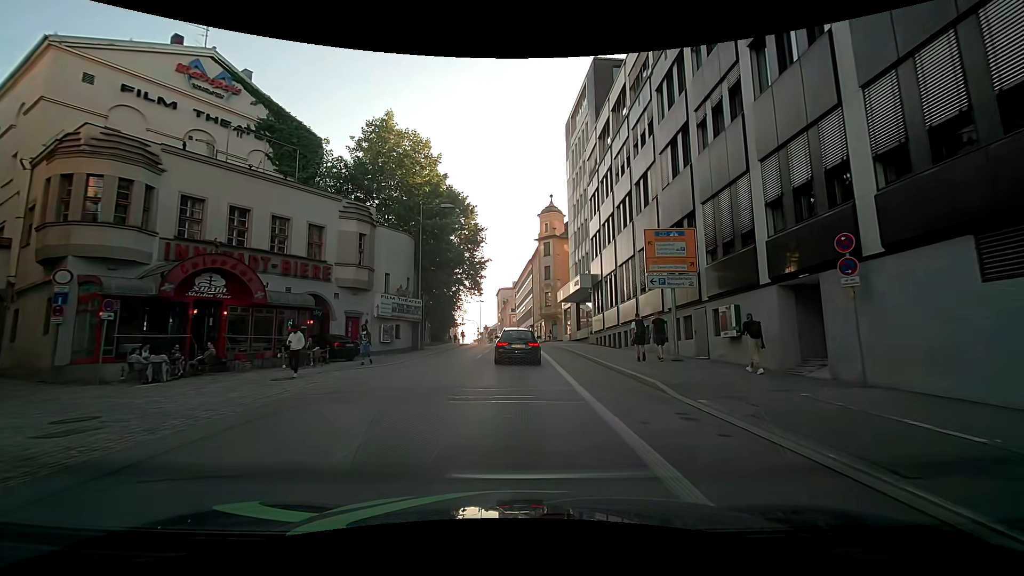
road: tertiary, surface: asphalt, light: Day
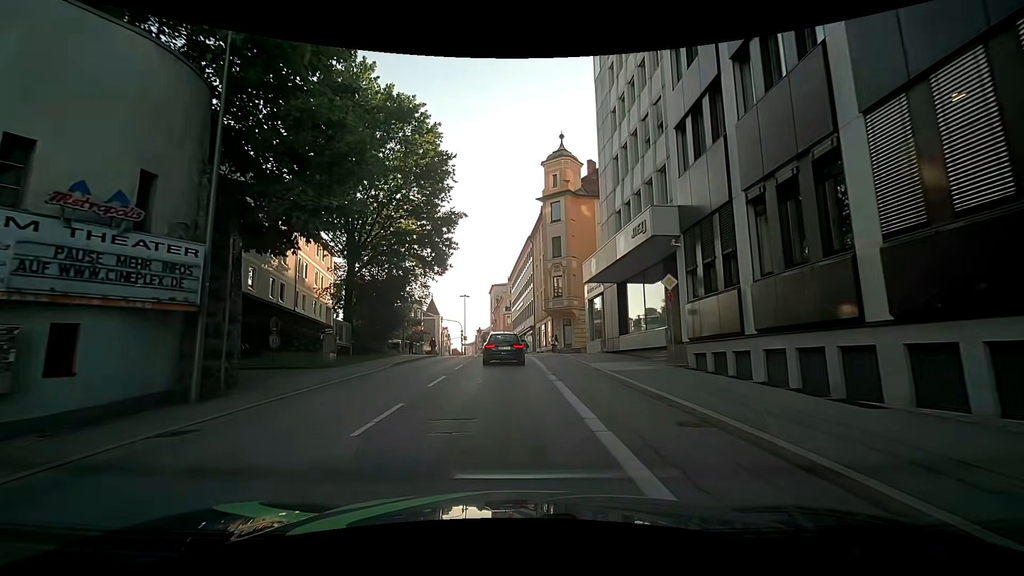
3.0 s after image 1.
(+0.2, +22.8) m; +2°
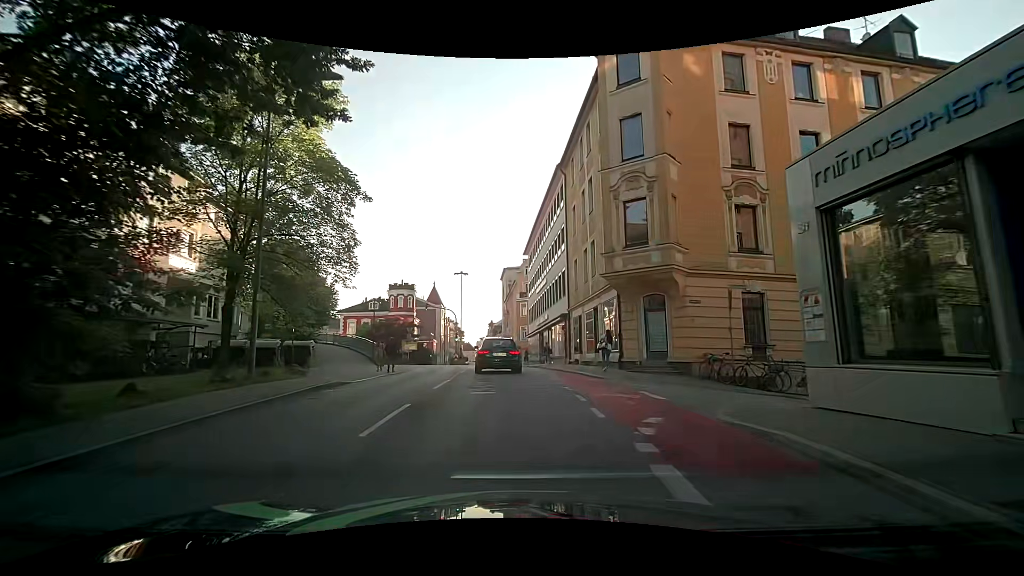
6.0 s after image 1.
(-0.8, +24.3) m; -3°
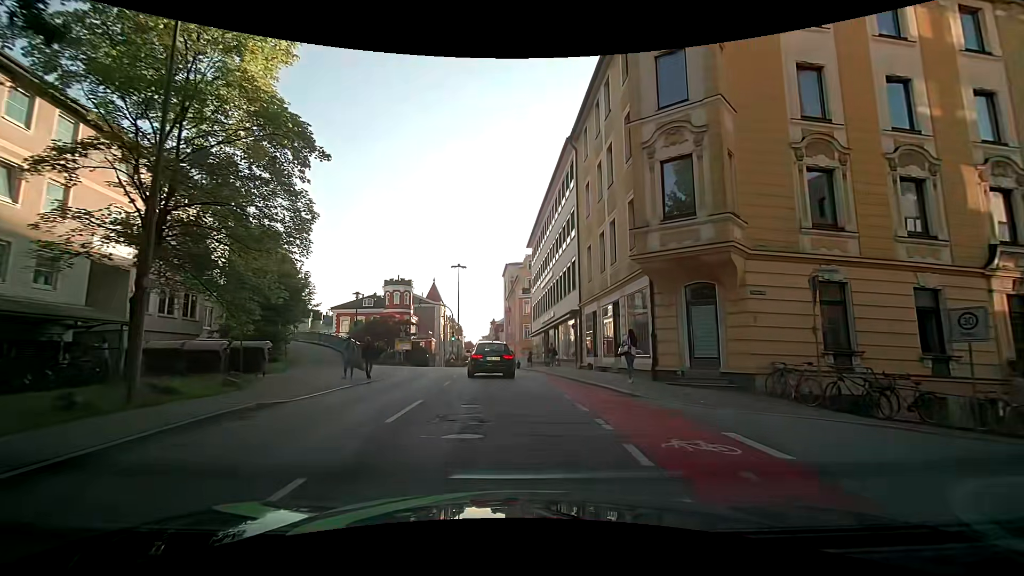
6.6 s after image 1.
(+0.1, +4.7) m; +1°
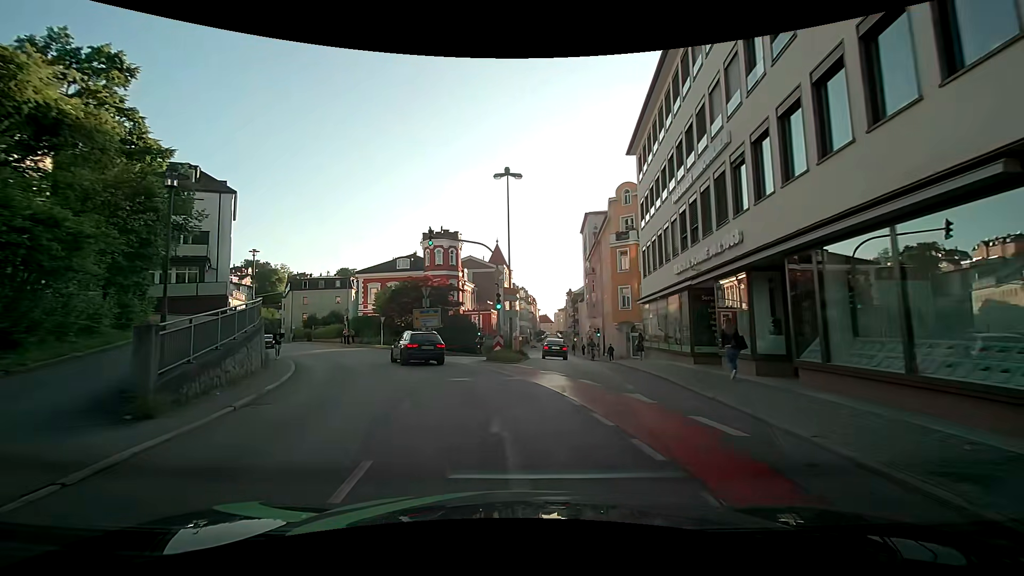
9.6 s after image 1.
(-1.3, +23.8) m; -8°
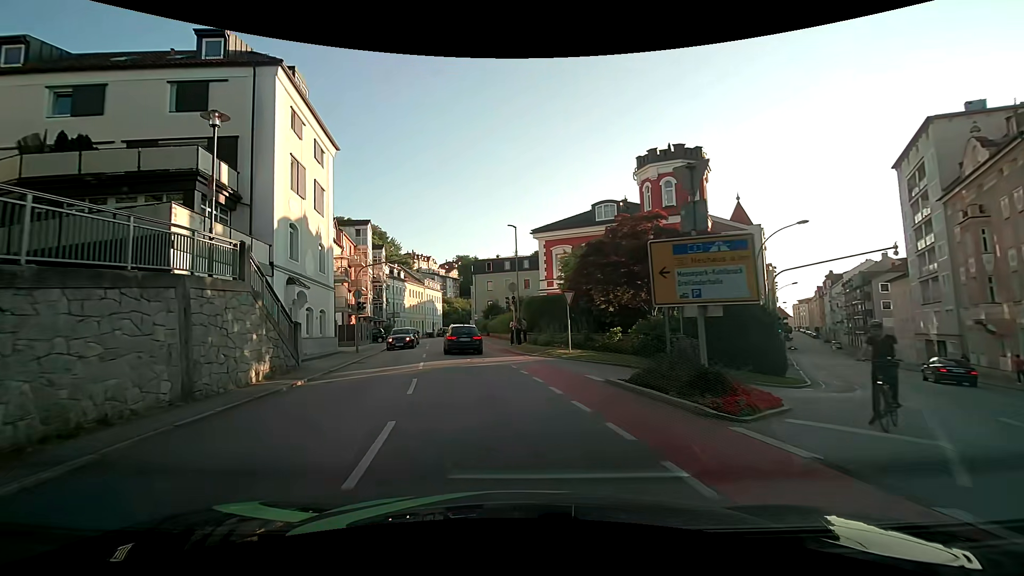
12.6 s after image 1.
(-5.2, +25.4) m; -23°
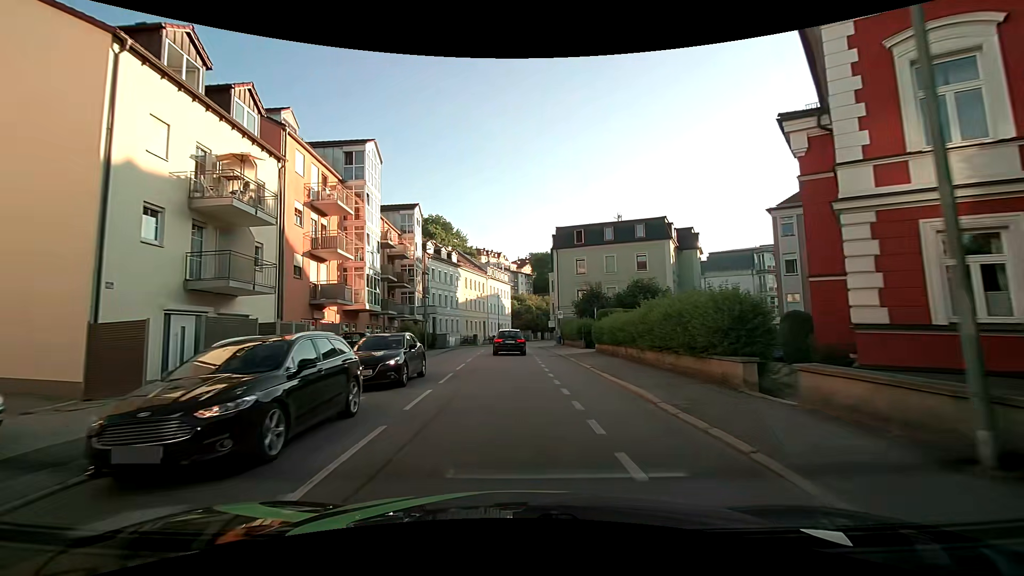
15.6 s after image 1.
(-3.8, +28.9) m; -10°
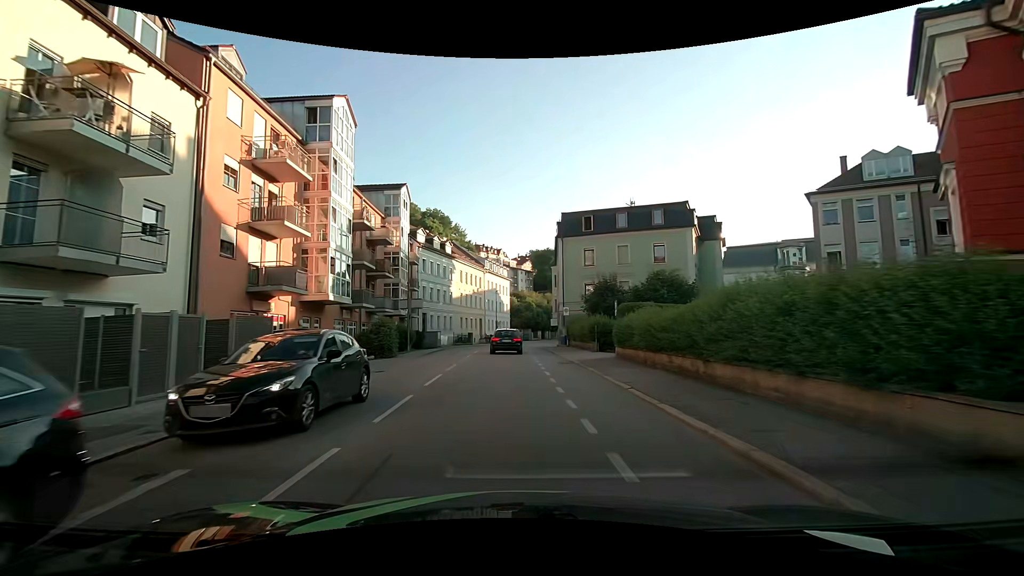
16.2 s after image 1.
(+0.1, +6.1) m; +1°
